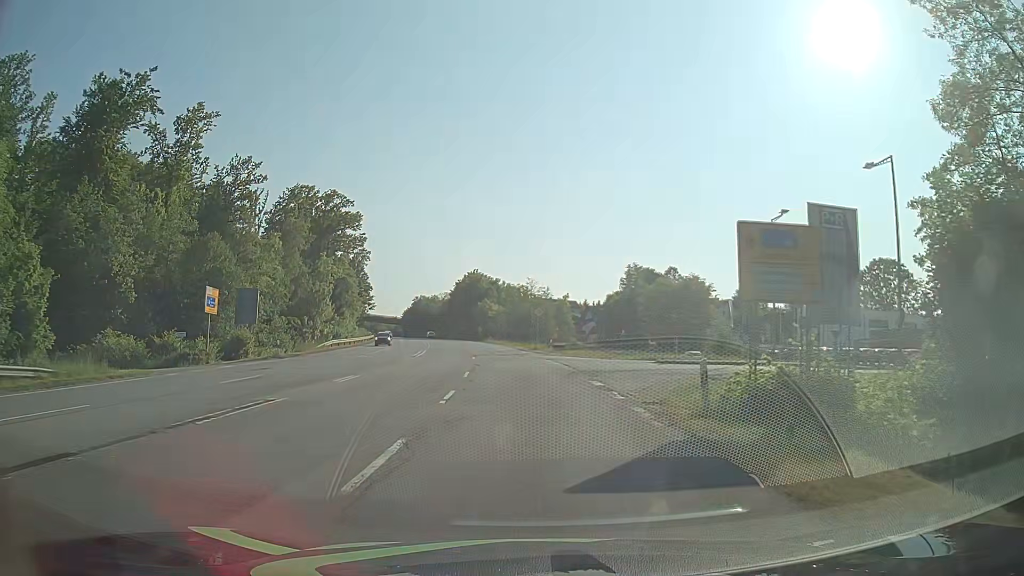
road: secondary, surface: asphalt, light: Day
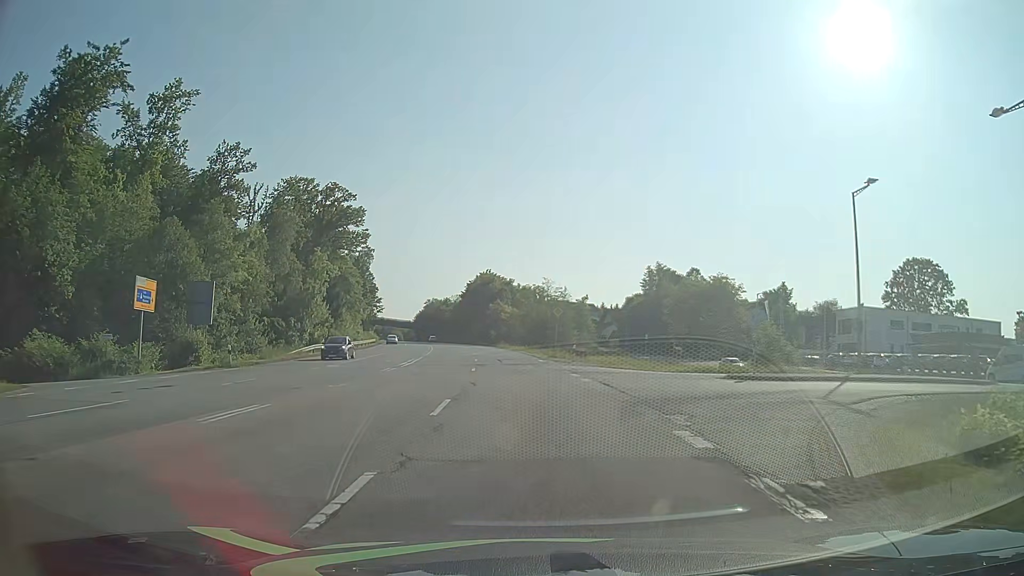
(-0.1, +9.5) m; -1°
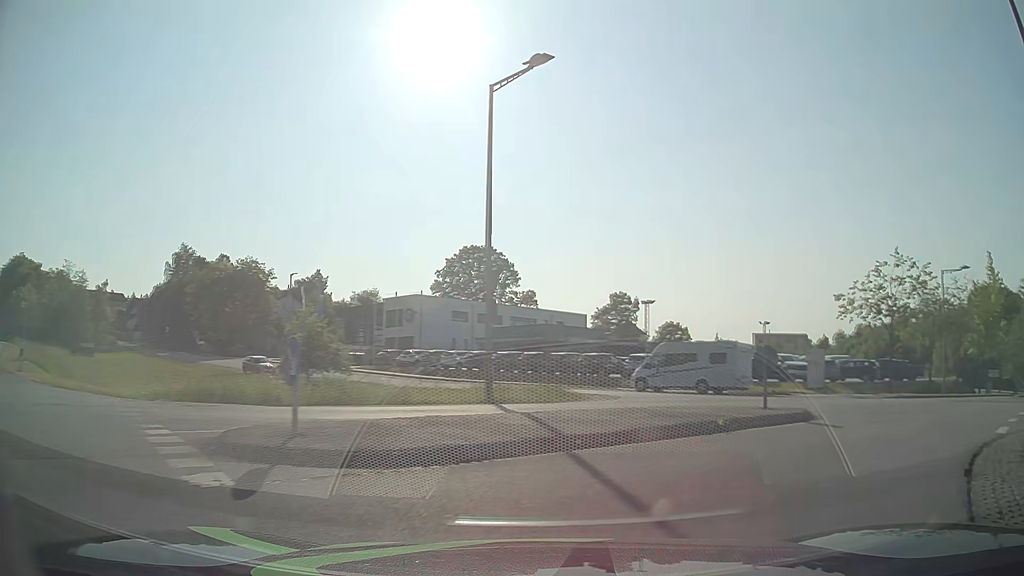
(+3.2, +14.5) m; +40°
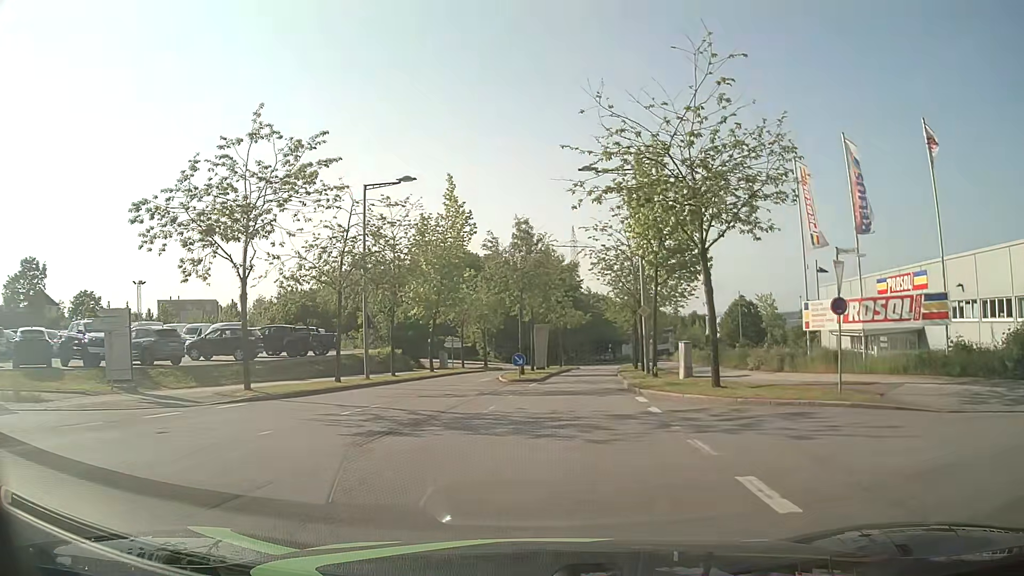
(+10.7, +16.1) m; +48°
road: residential
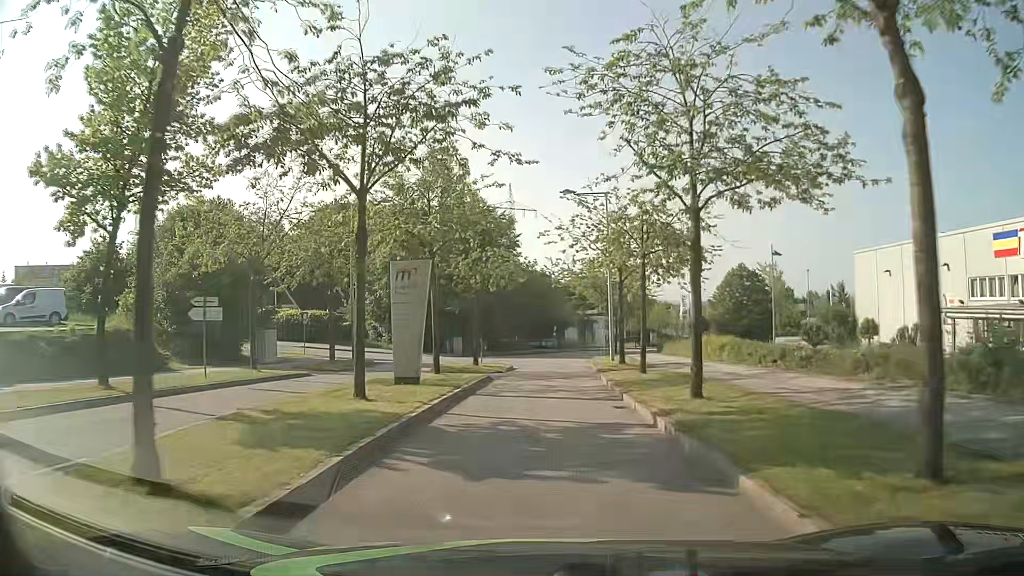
(+1.9, +28.4) m; +6°
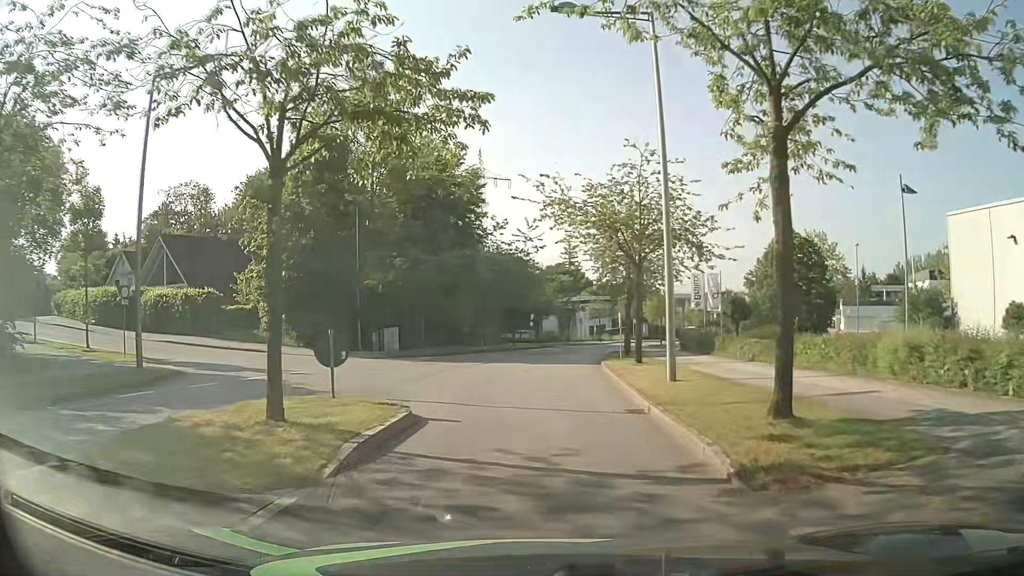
(+0.4, +20.2) m; +3°
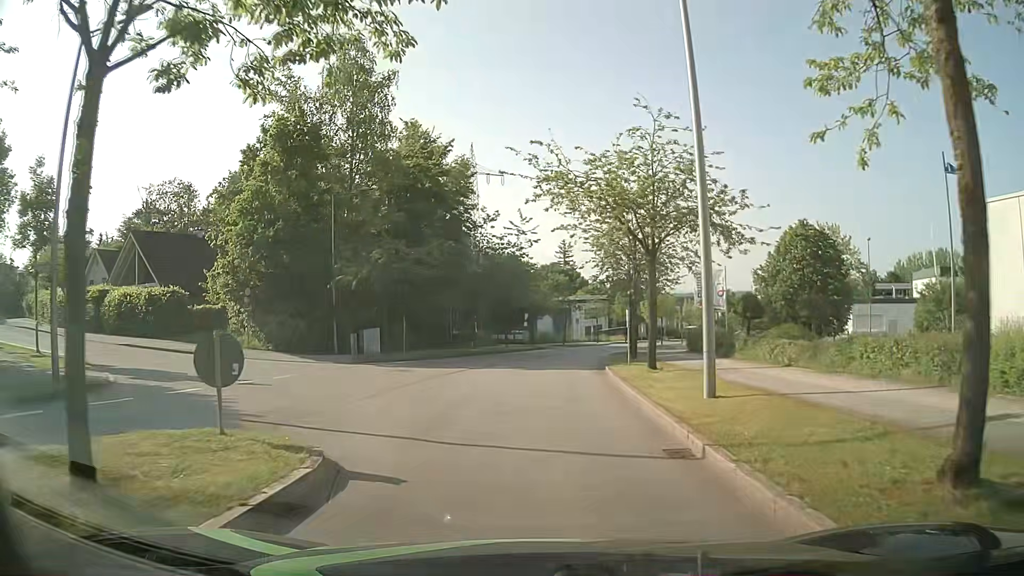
(0.0, +3.9) m; -1°
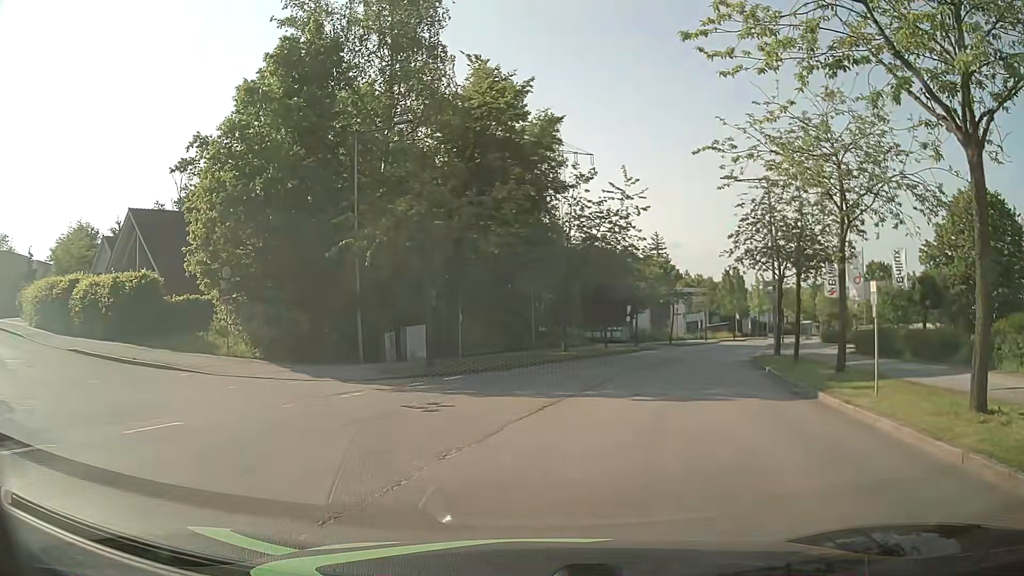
(-0.8, +11.9) m; -7°
